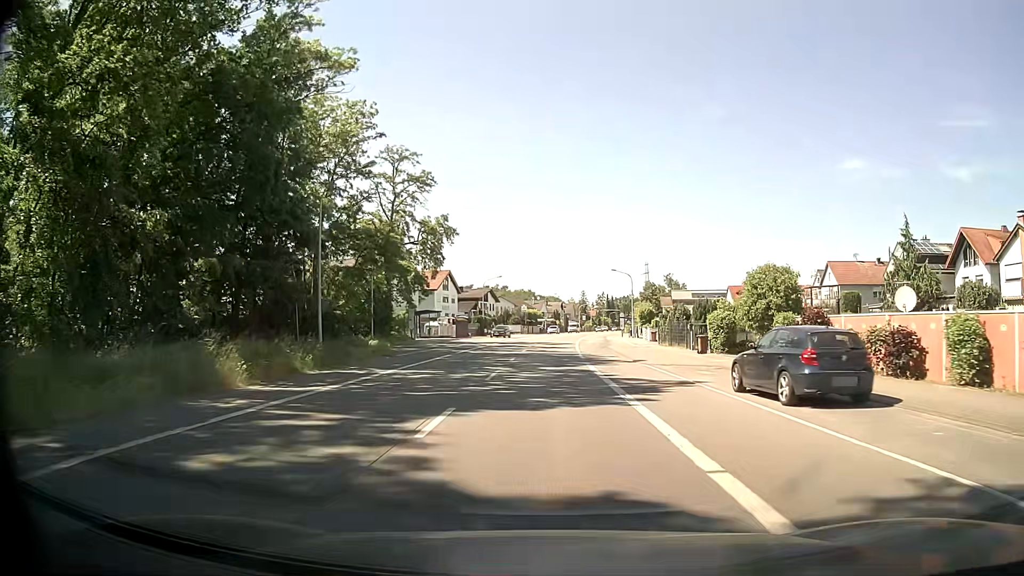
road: primary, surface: asphalt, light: Day
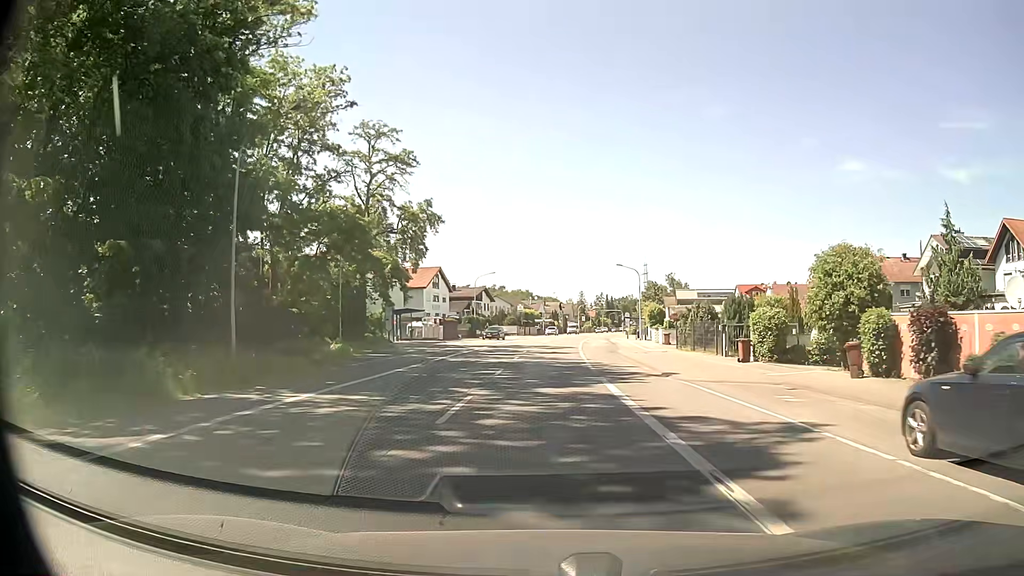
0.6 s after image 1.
(0.0, +7.6) m; 0°
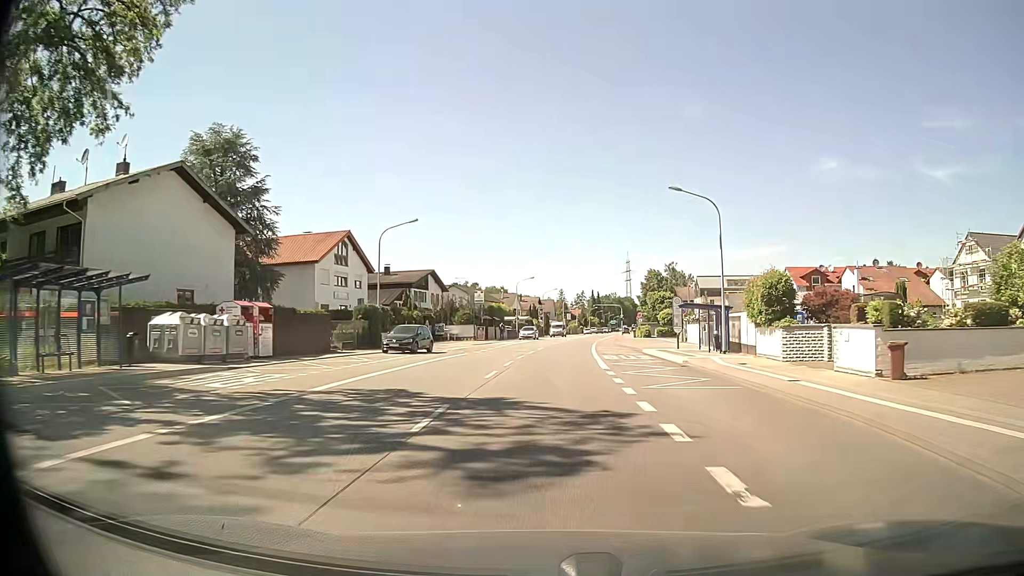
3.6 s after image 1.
(+0.4, +38.0) m; +2°
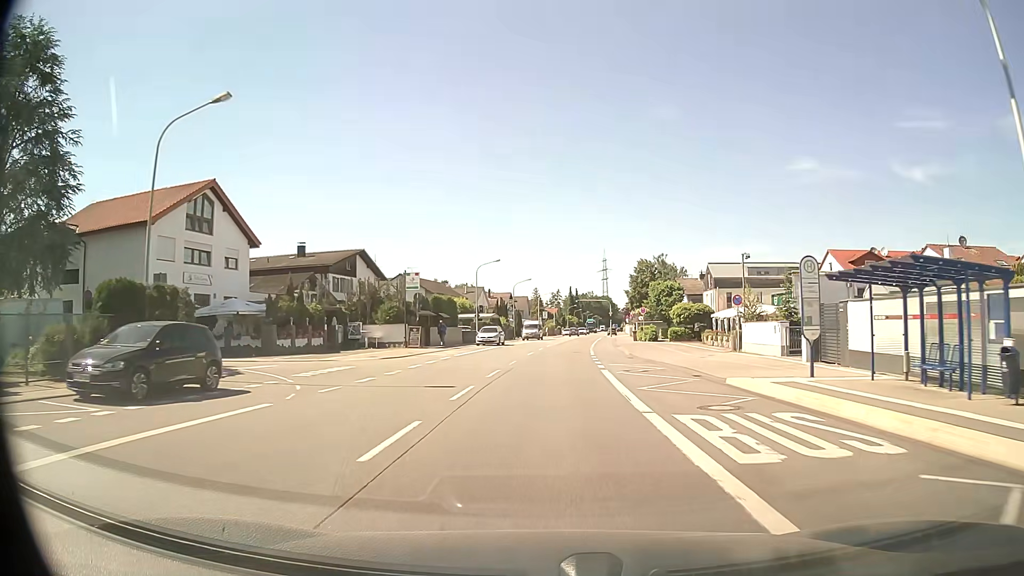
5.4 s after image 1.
(+0.5, +22.8) m; +2°
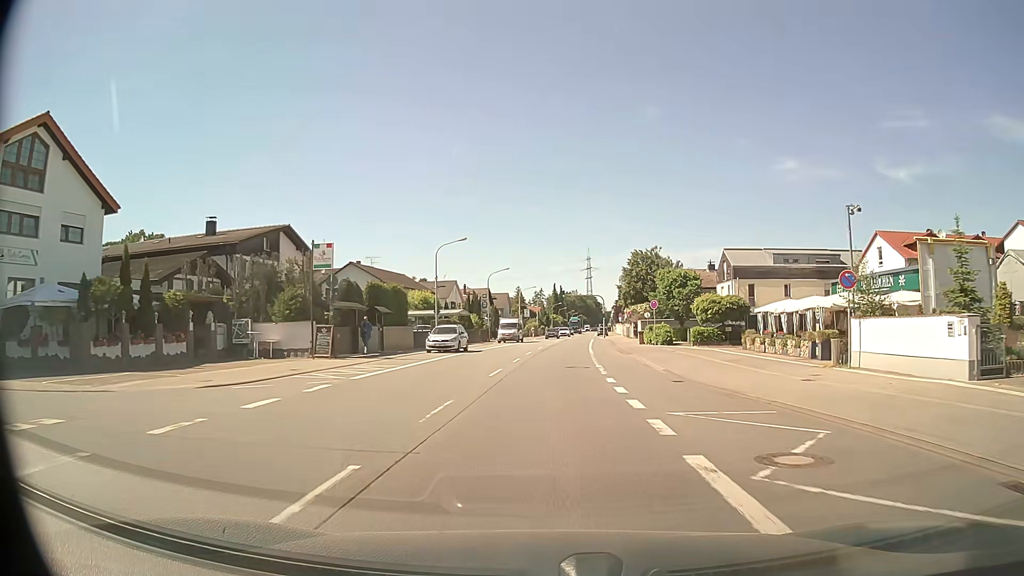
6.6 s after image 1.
(+0.2, +15.2) m; +2°
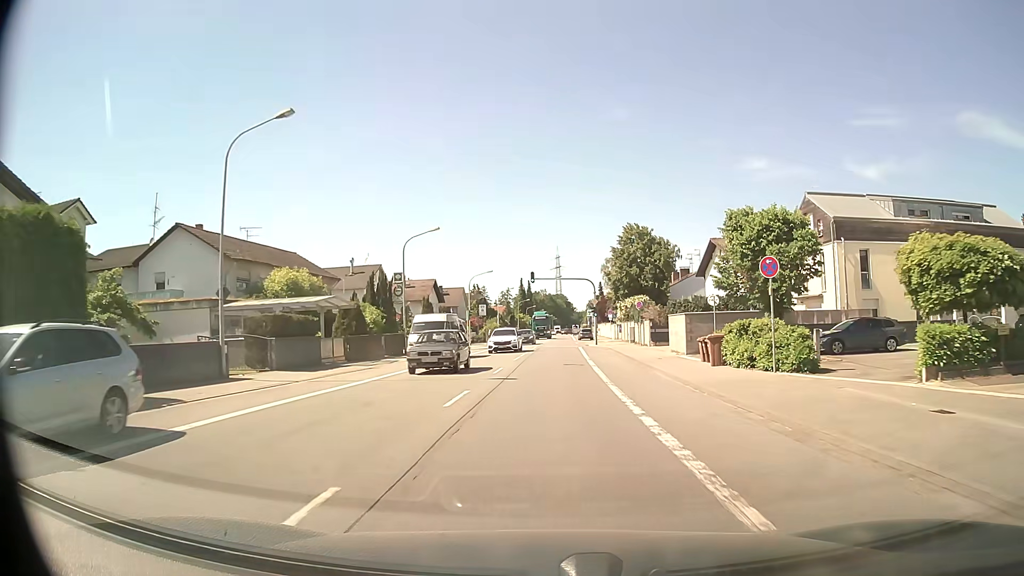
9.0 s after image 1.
(+0.7, +30.5) m; +3°
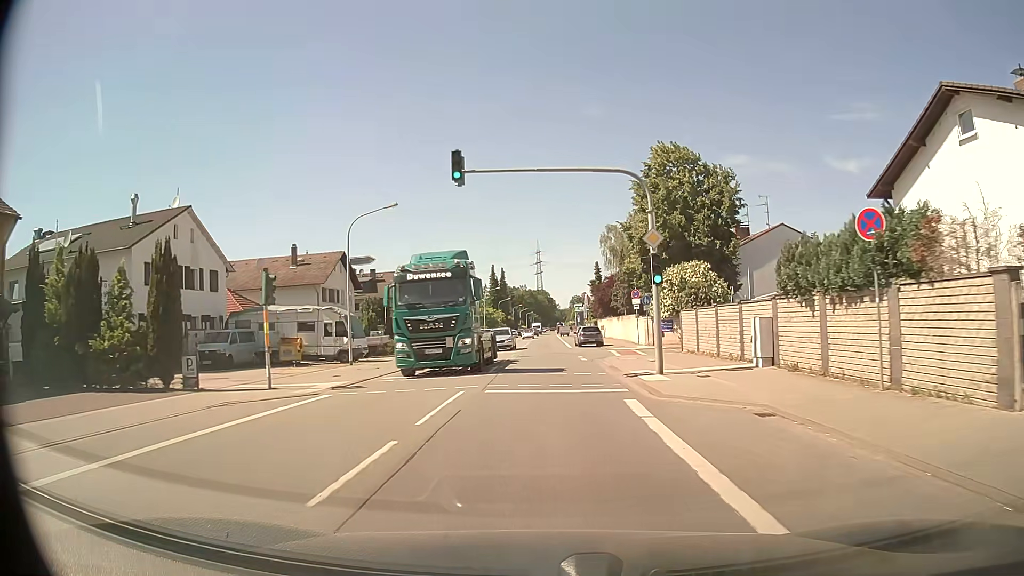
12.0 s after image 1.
(+0.7, +38.2) m; +1°
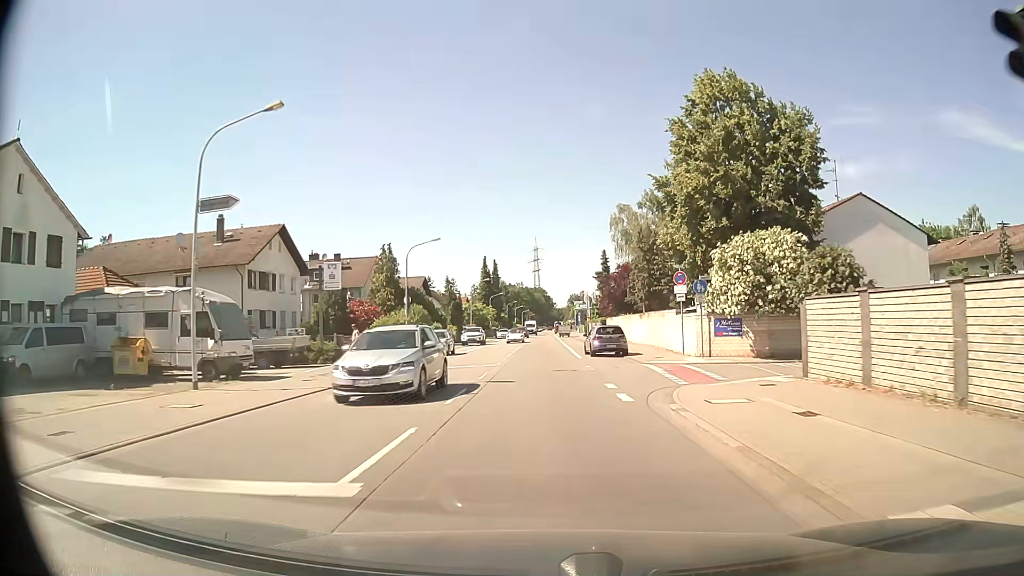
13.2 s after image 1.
(0.0, +15.3) m; 0°
(0, +10) (0, +20) (0, +30) (0, +40) (0, +50) (0, +60) (0, +70) (0, +80) (0, +90) (0, +100) m
